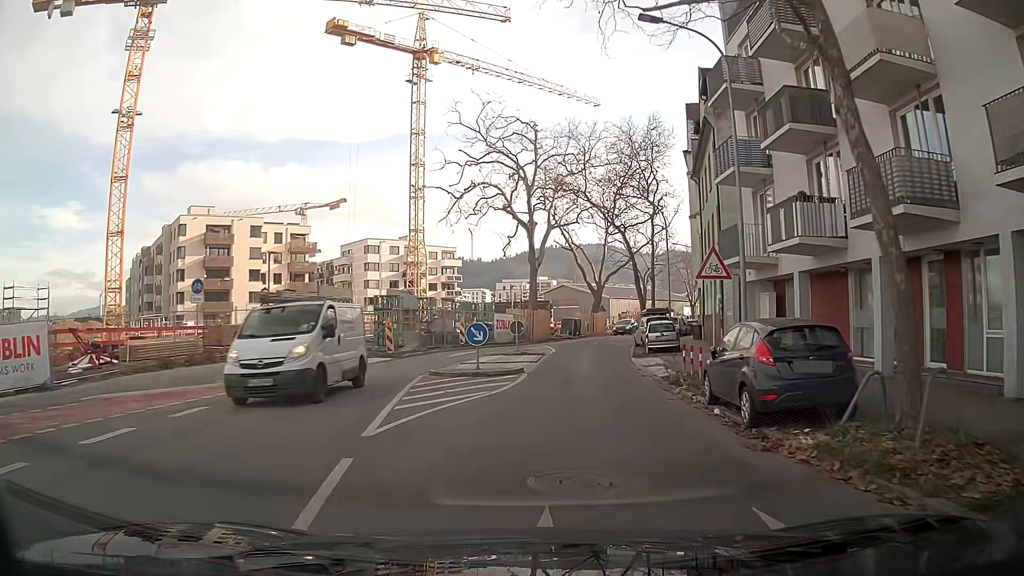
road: tertiary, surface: asphalt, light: Day
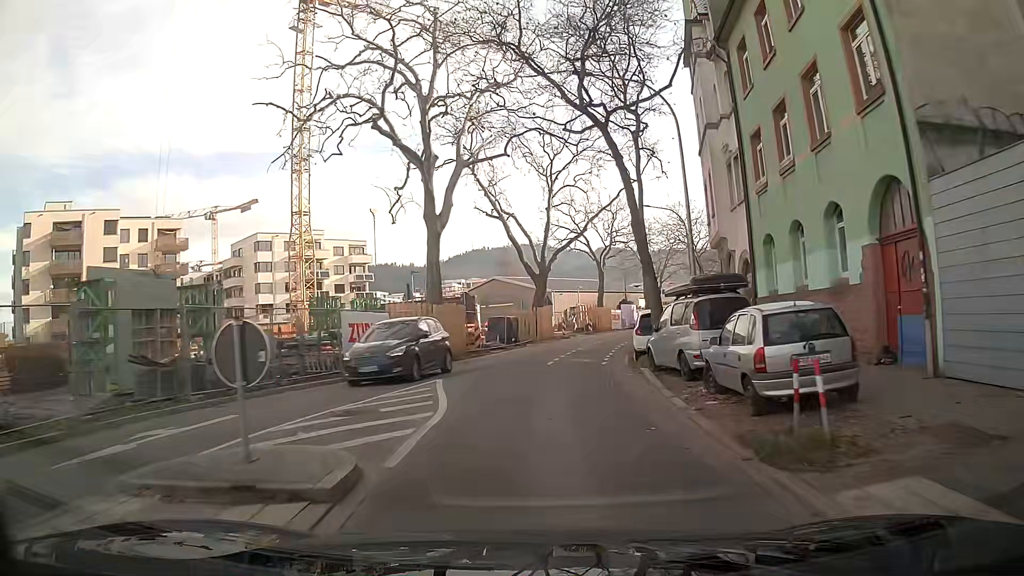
(+1.0, +21.9) m; +4°
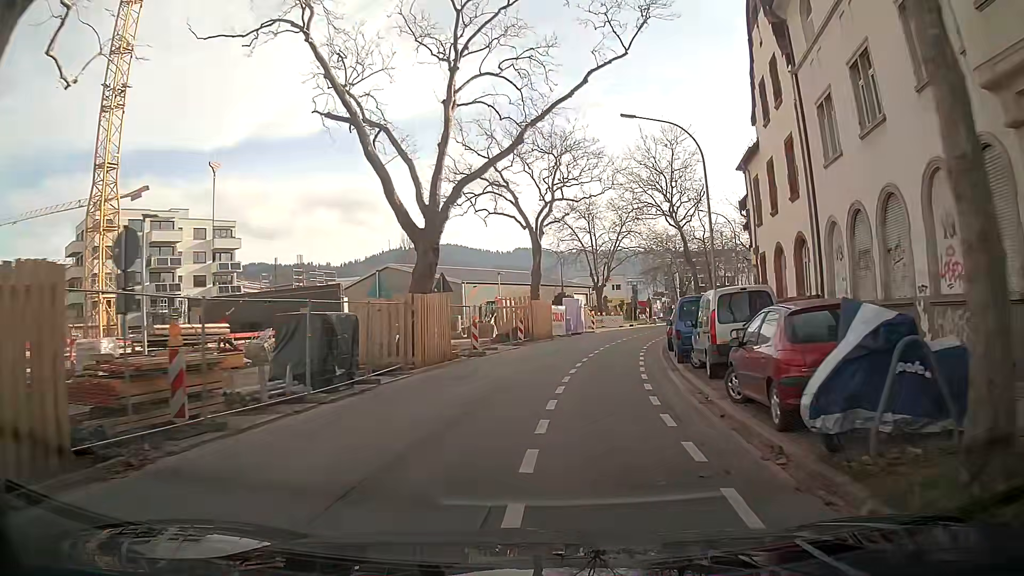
(+1.2, +24.2) m; +7°
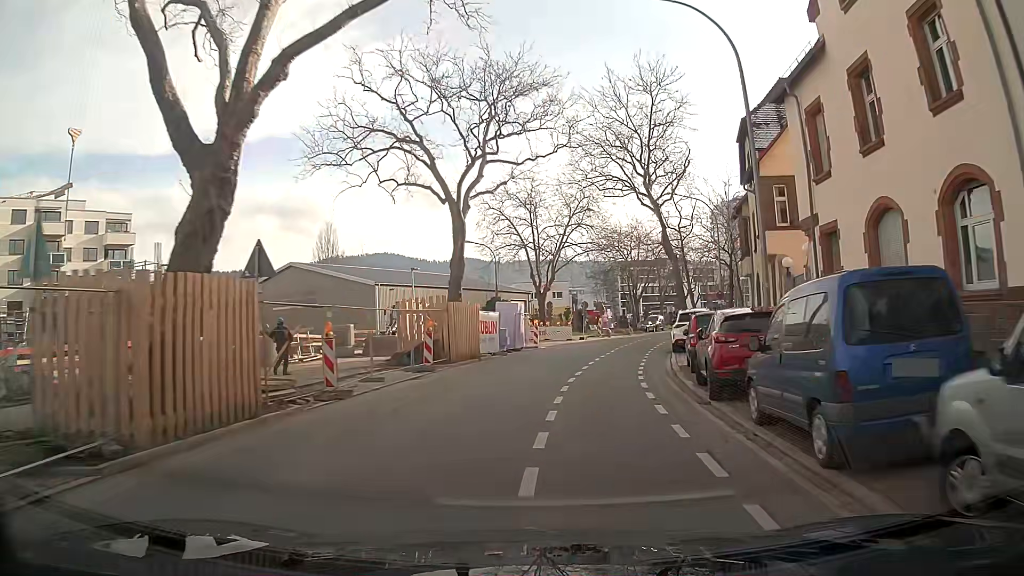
(+0.6, +12.6) m; +5°
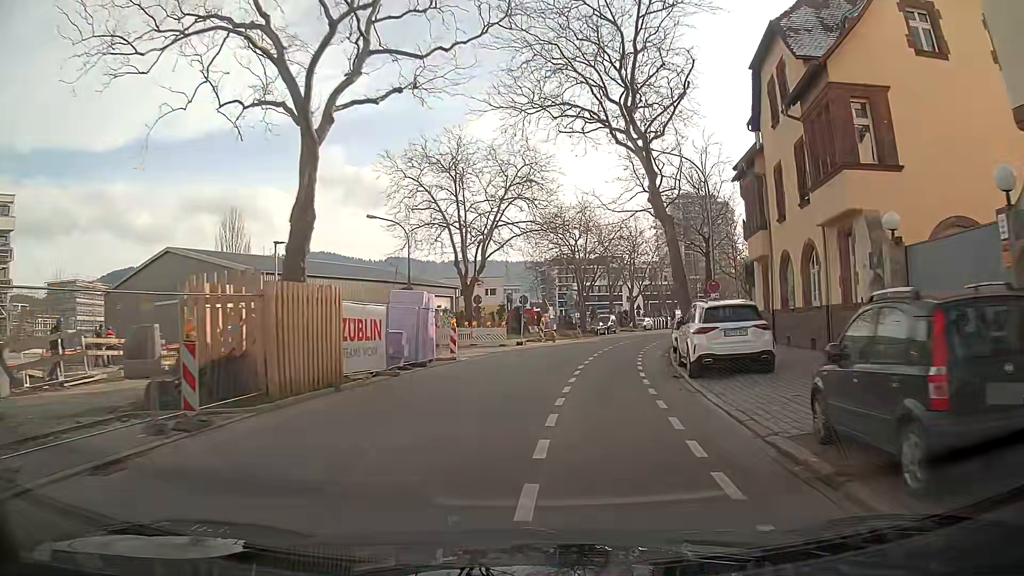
(+0.6, +12.8) m; +6°
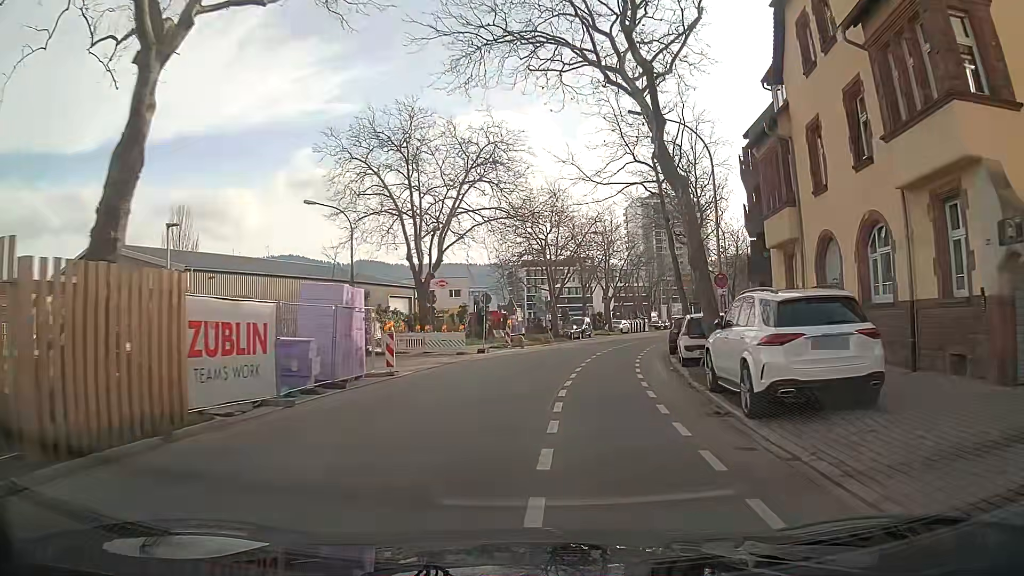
(+0.2, +6.4) m; +3°
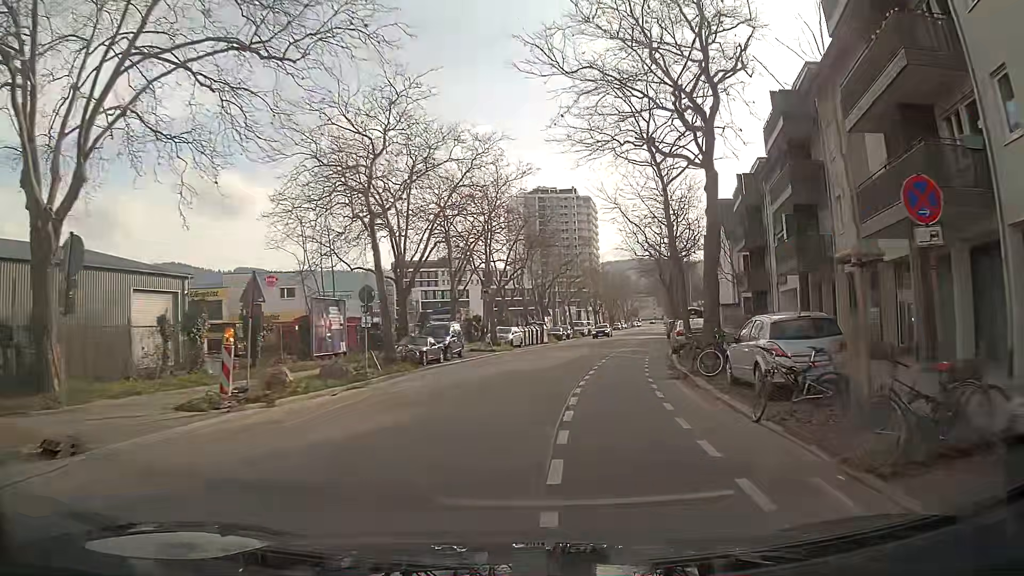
(+2.3, +25.6) m; +12°
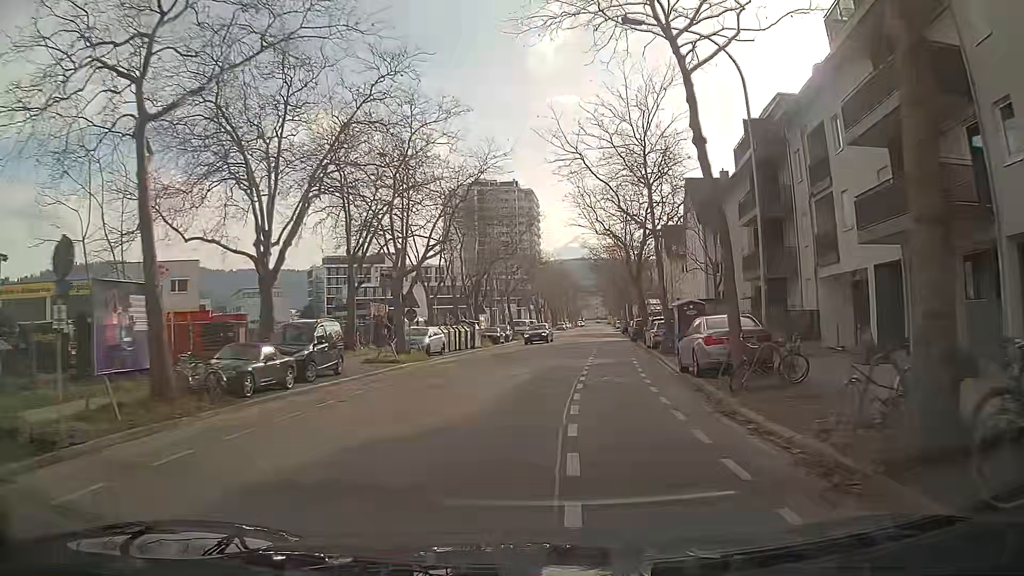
(+0.5, +13.0) m; +3°
